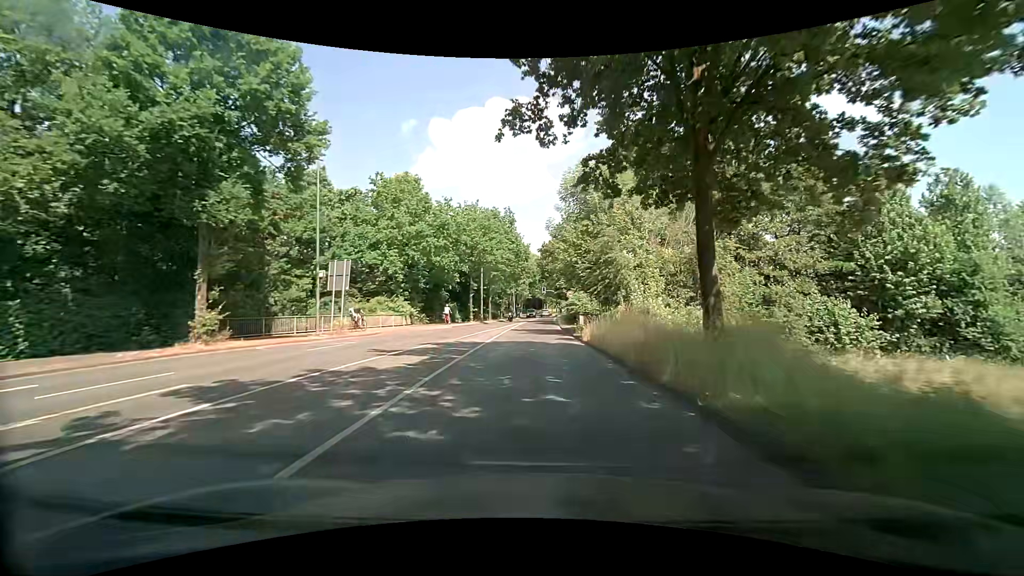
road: secondary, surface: asphalt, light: Day
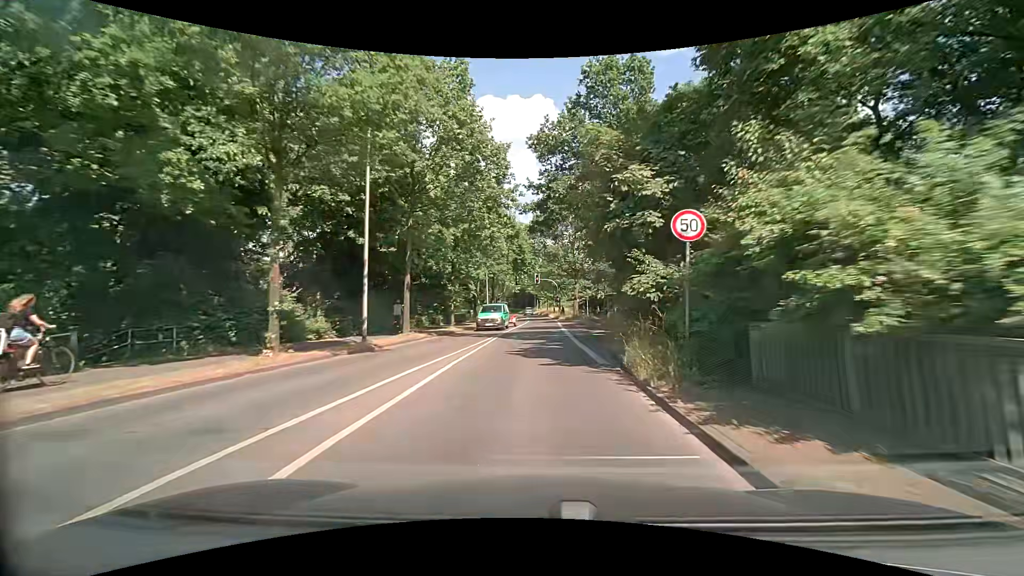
(+0.4, +37.1) m; +1°
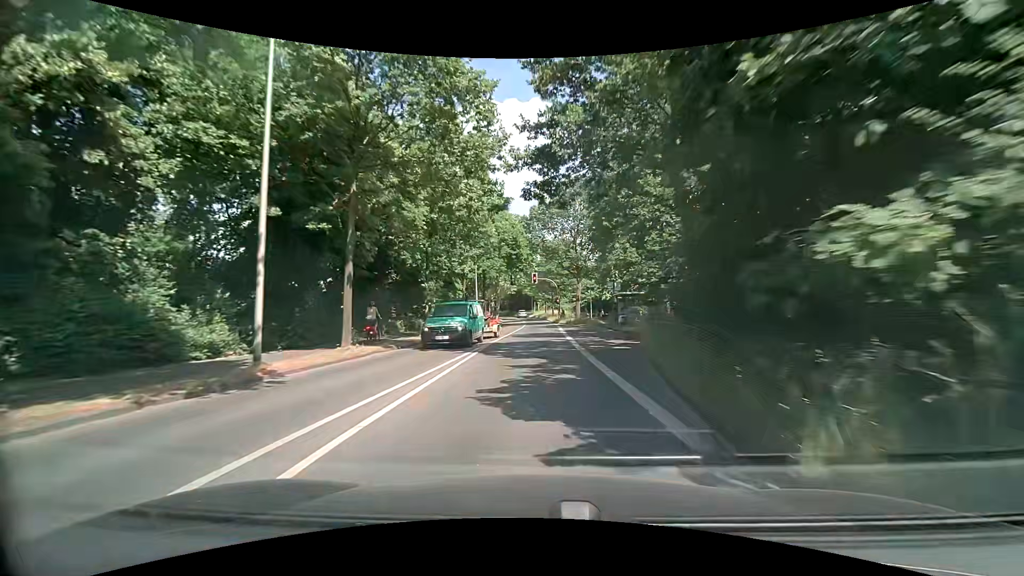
(0.0, +7.3) m; -1°
